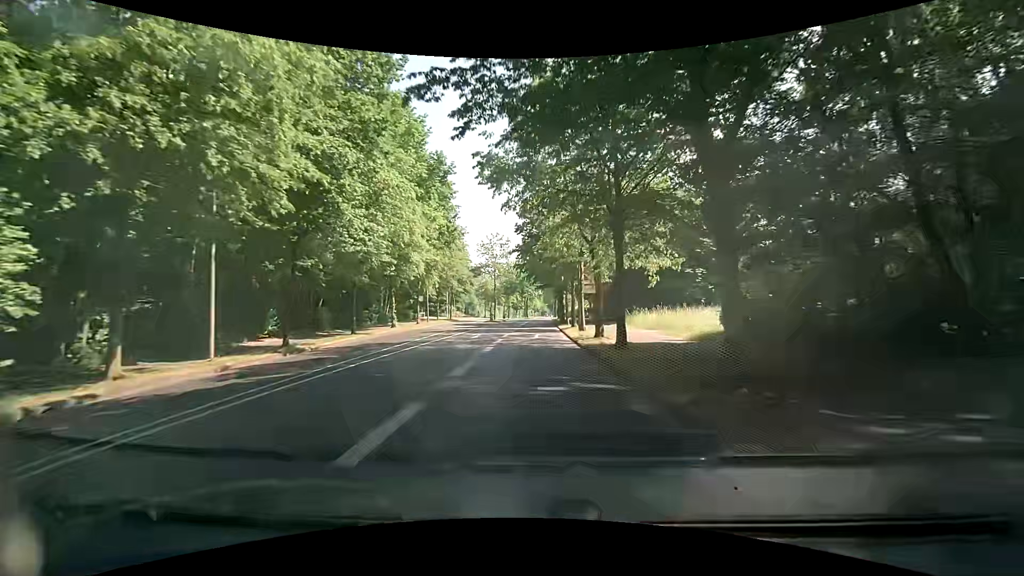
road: secondary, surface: asphalt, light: Day
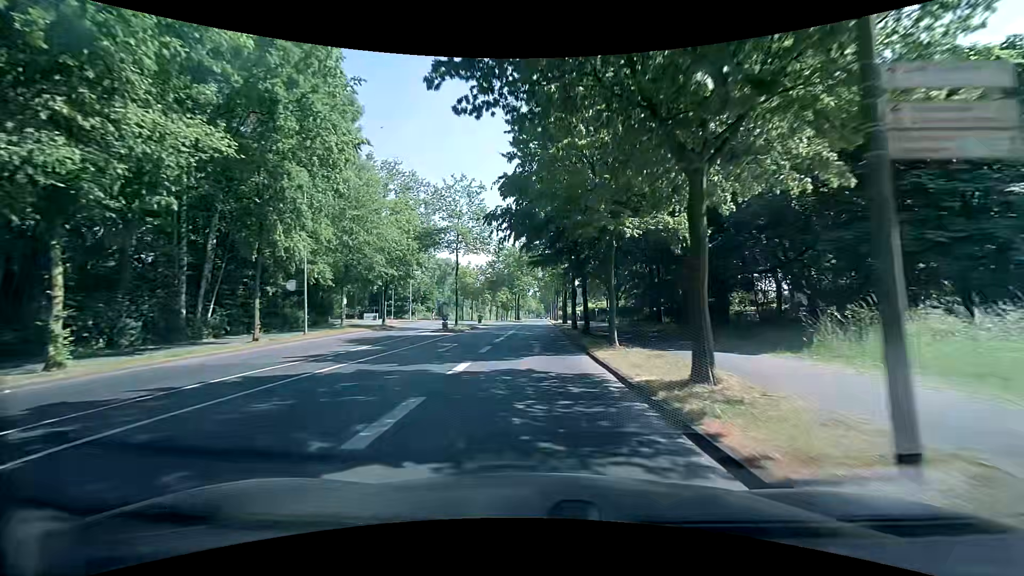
(+0.6, +29.7) m; +1°
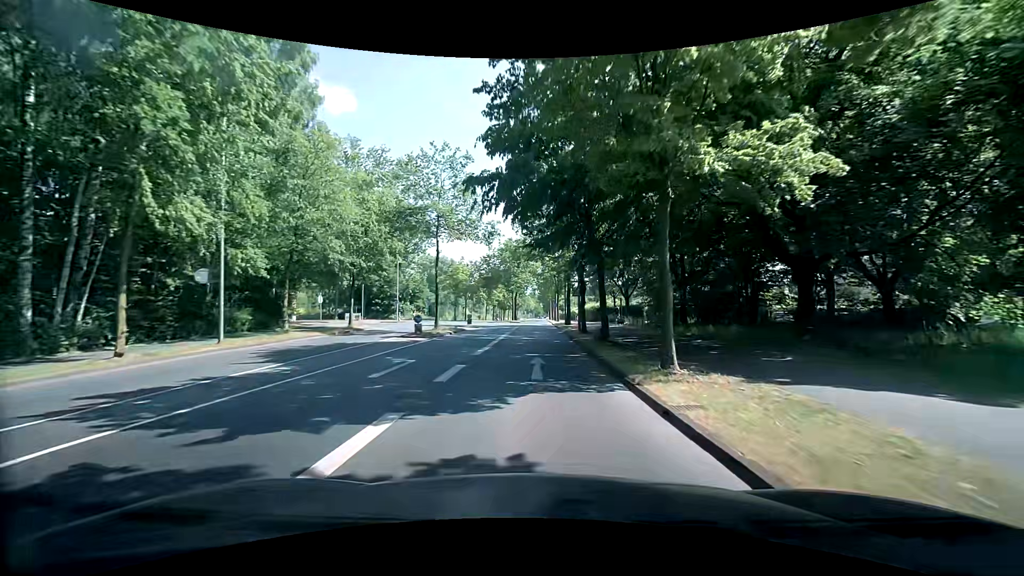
(0.0, +7.4) m; 0°
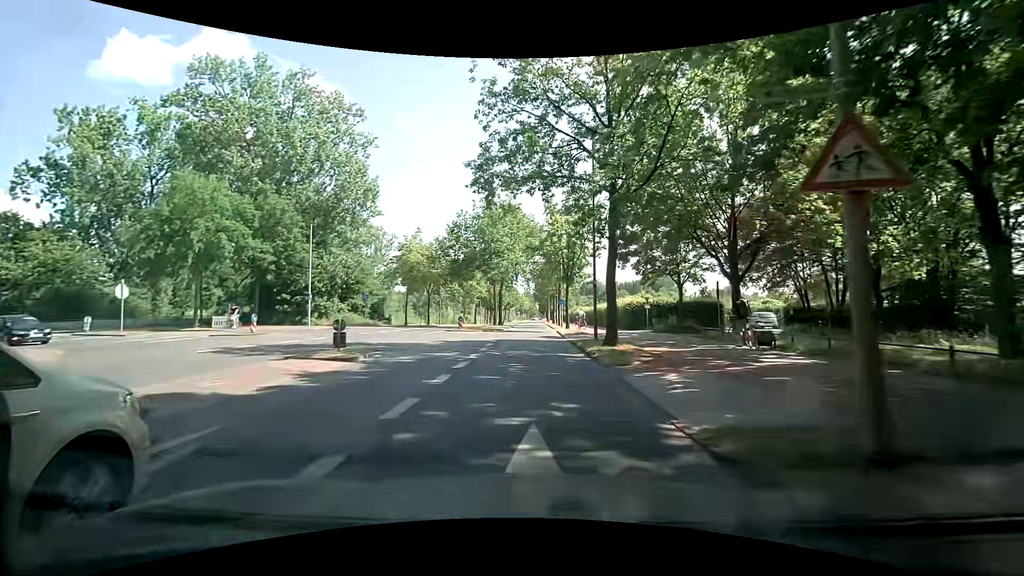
(0.0, +29.1) m; 0°
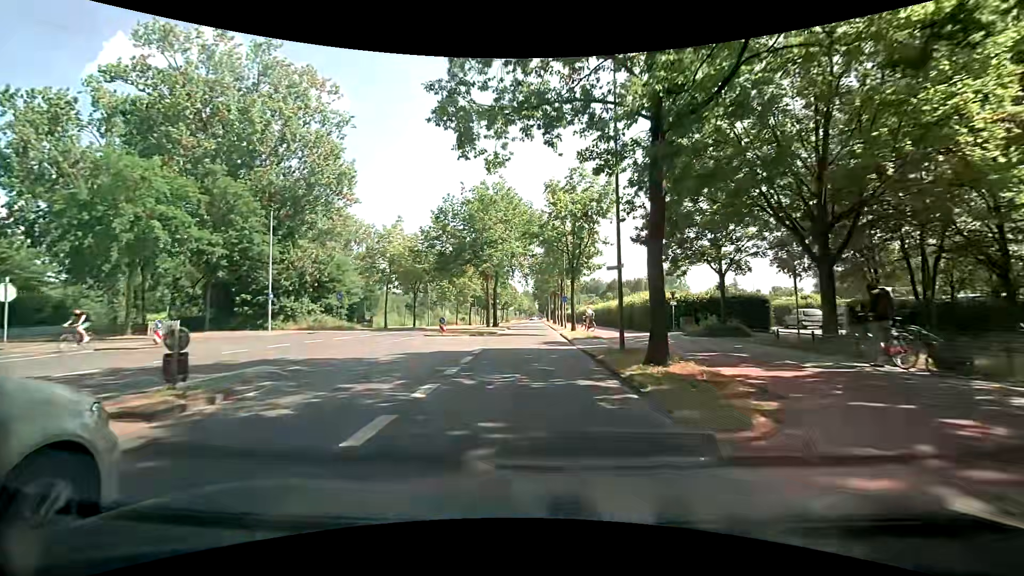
(0.0, +7.2) m; +1°
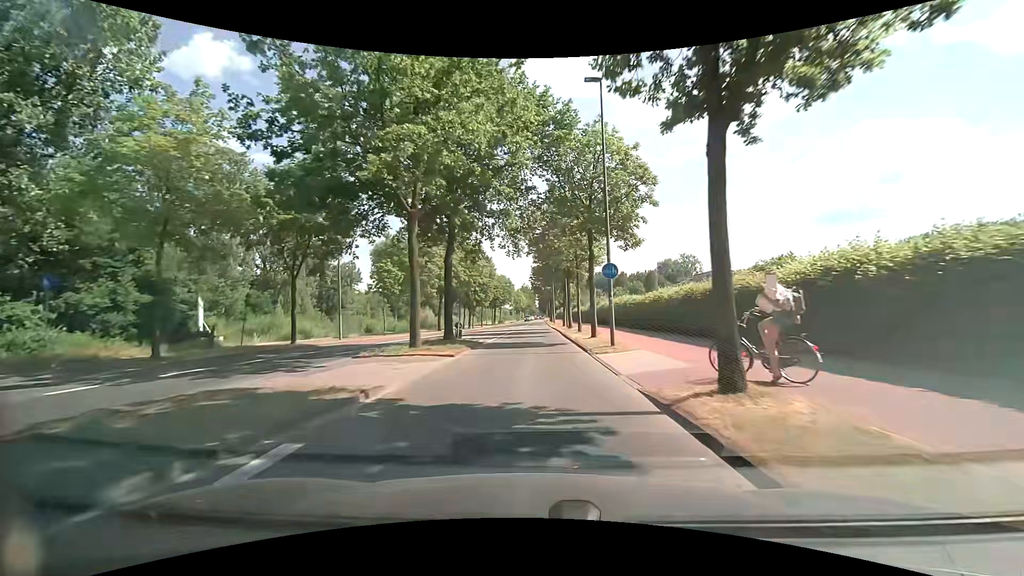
(-0.2, +28.7) m; -1°
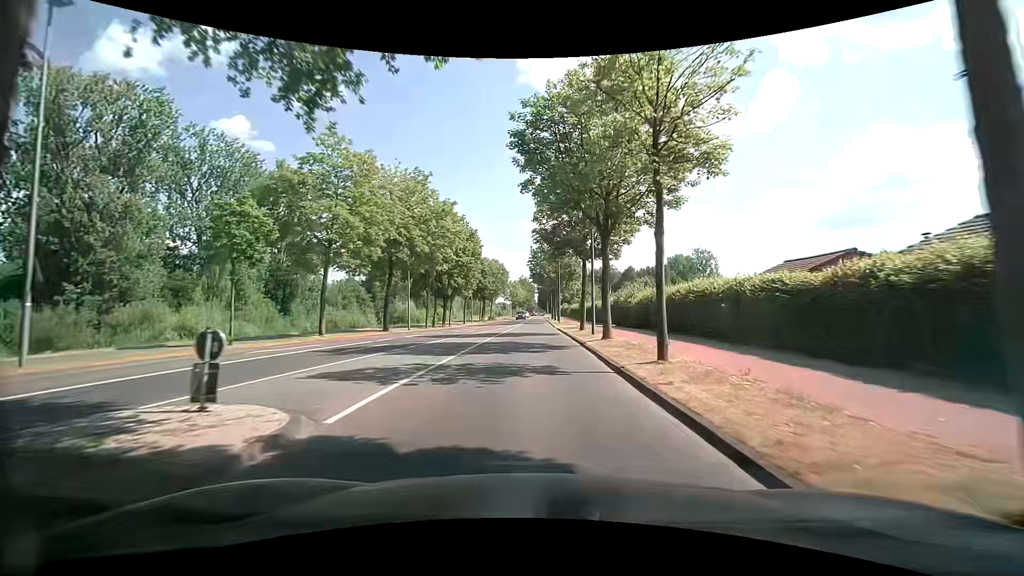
(-0.1, +21.4) m; 0°
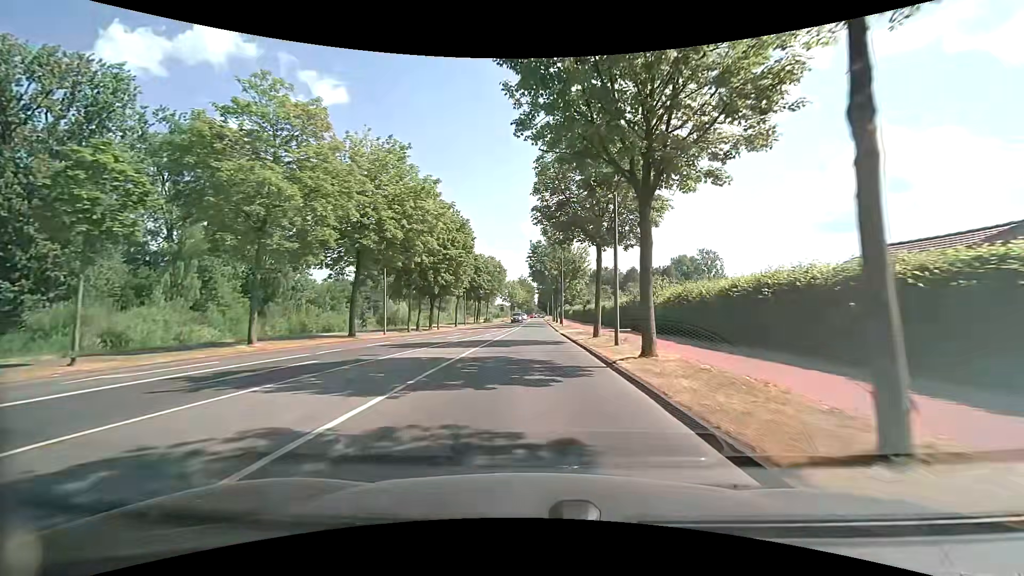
(0.0, +7.2) m; -1°
(0, +10) (0, +20) (+1, +30) (+1, +40) (+1, +50) (+1, +60) (+2, +70) (+2, +80) (+2, +90) (+3, +100) m
